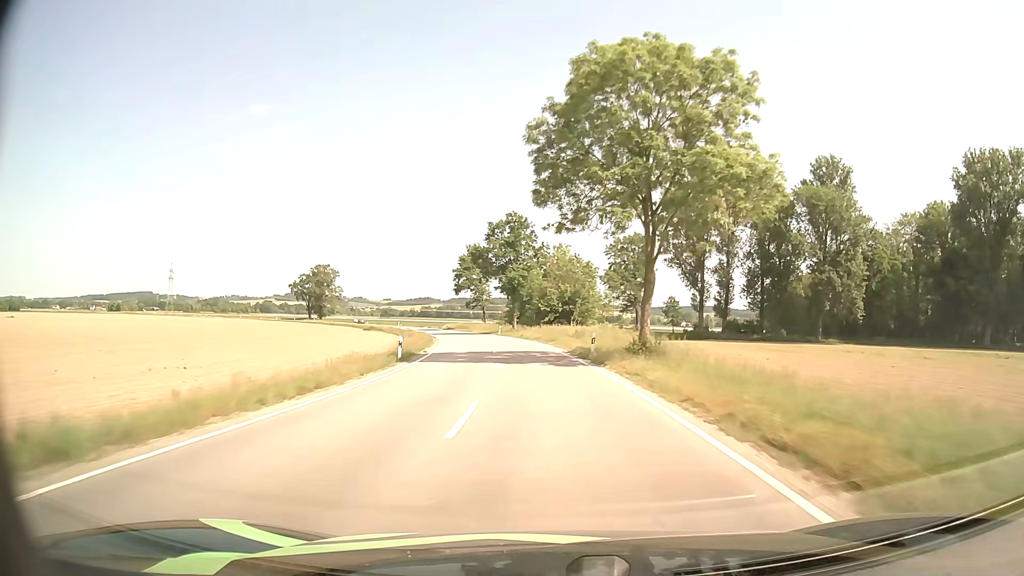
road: tertiary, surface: asphalt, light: Day
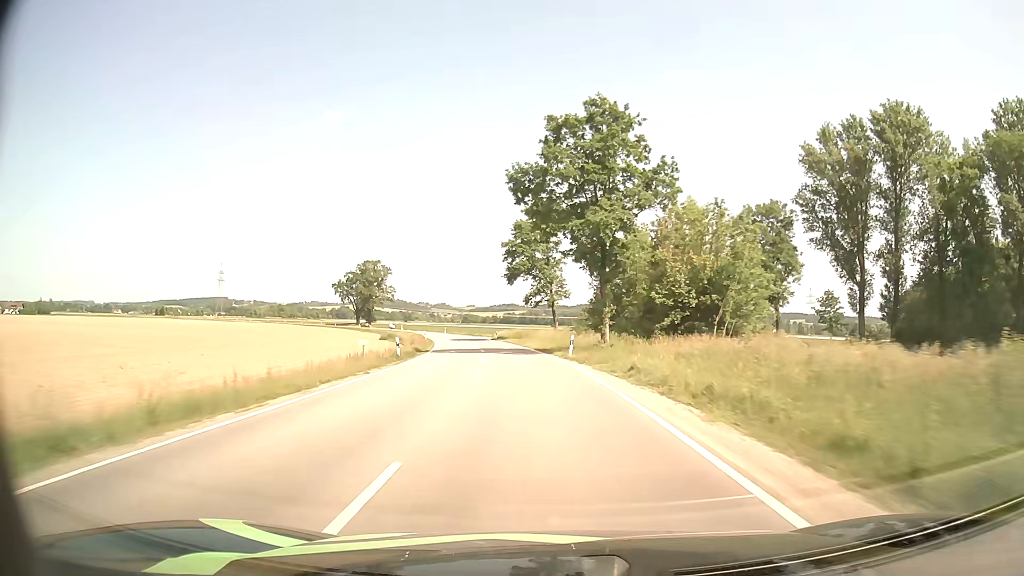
(-2.4, +42.1) m; -7°
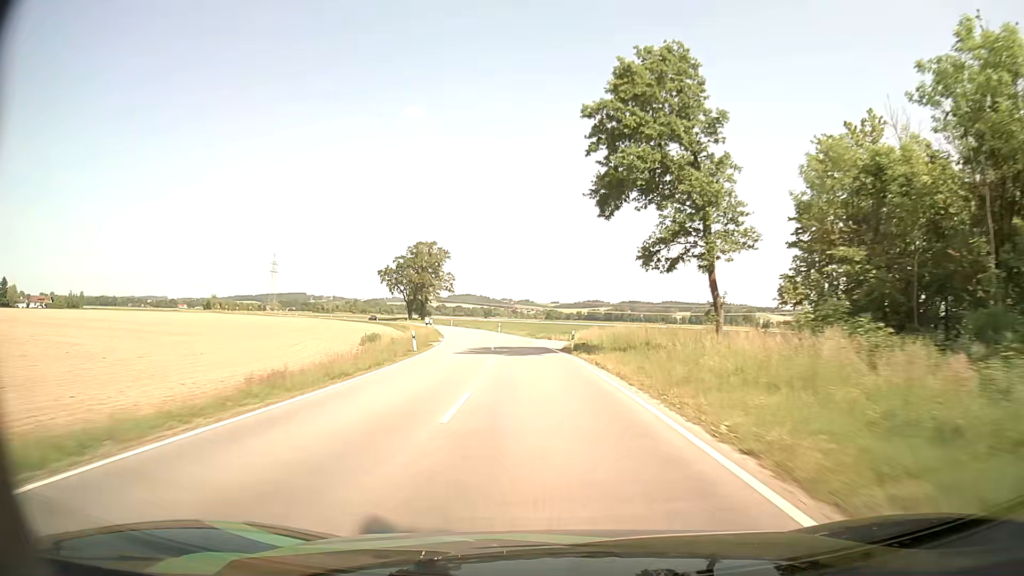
(-2.8, +41.6) m; -7°
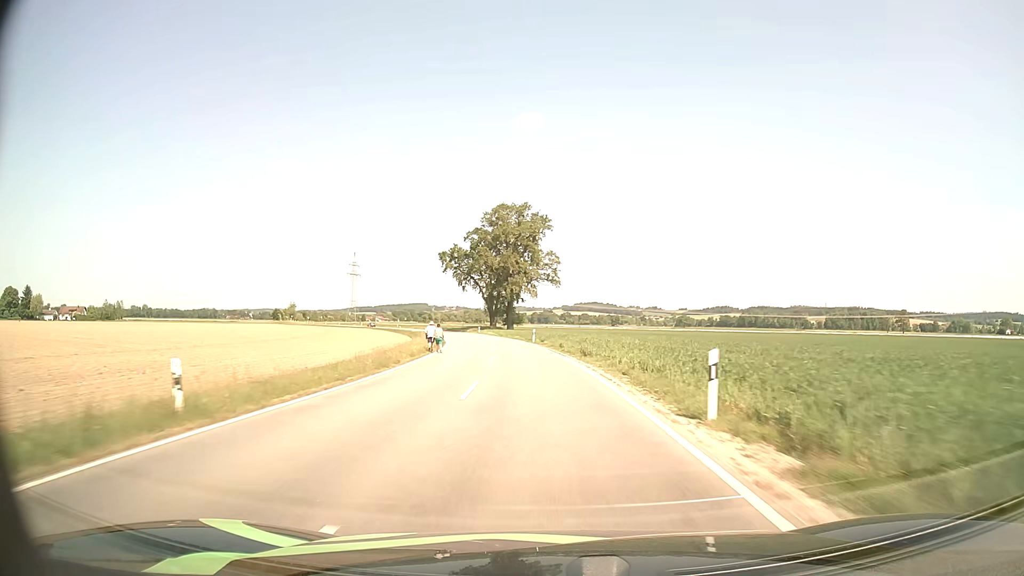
(-6.3, +69.3) m; -11°
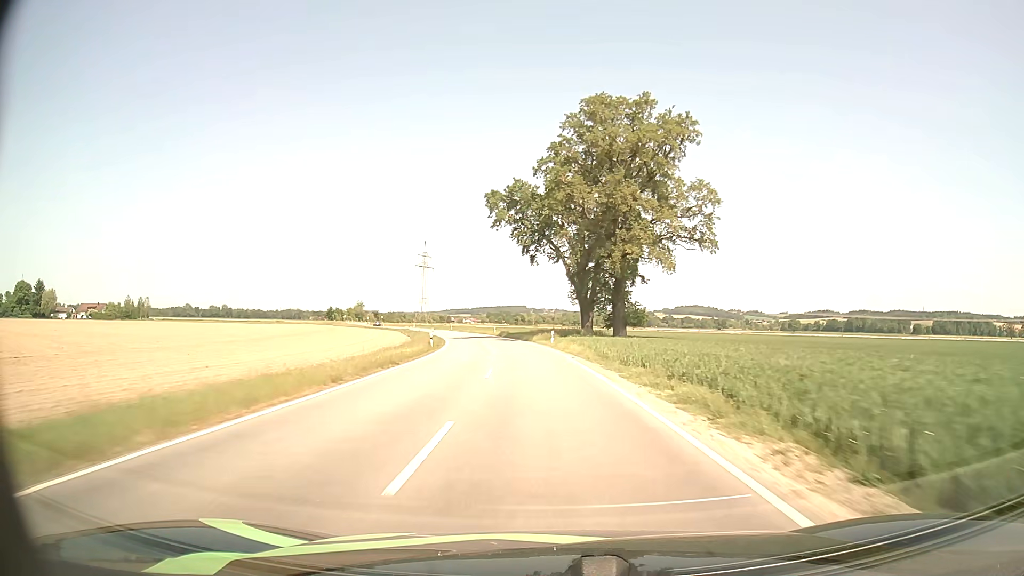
(-4.0, +55.6) m; -8°
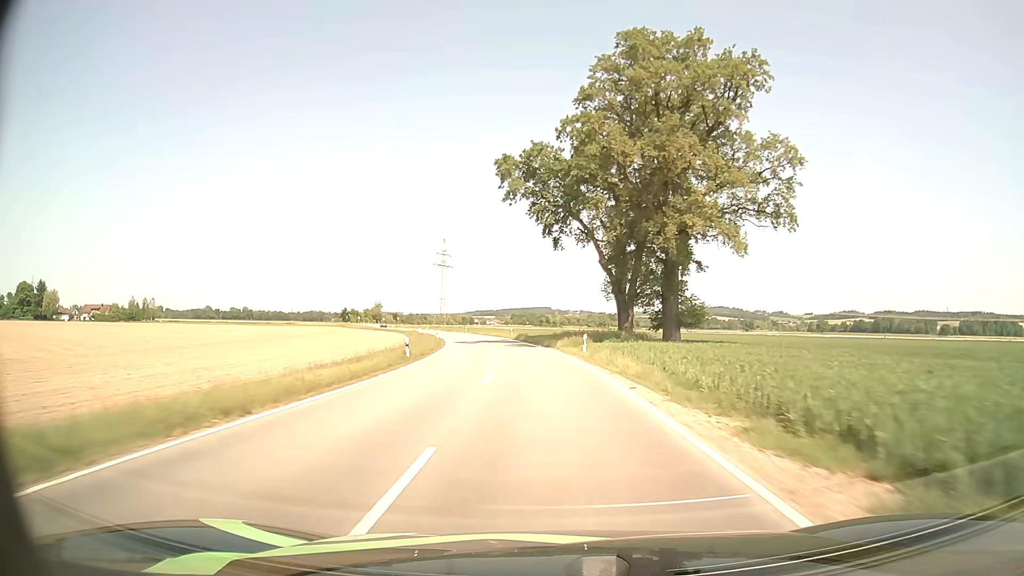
(-0.3, +14.1) m; -2°
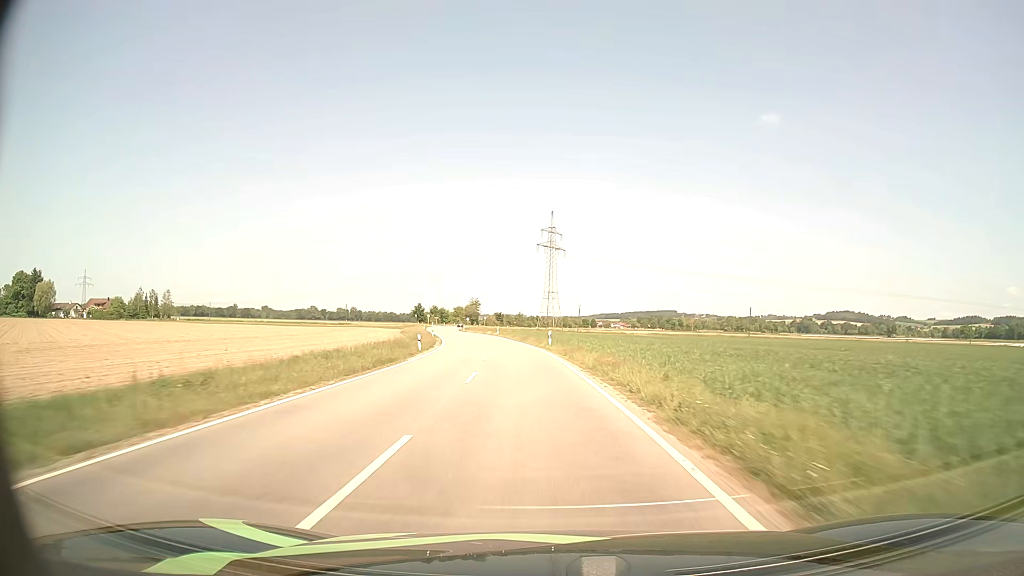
(-6.3, +72.0) m; -10°
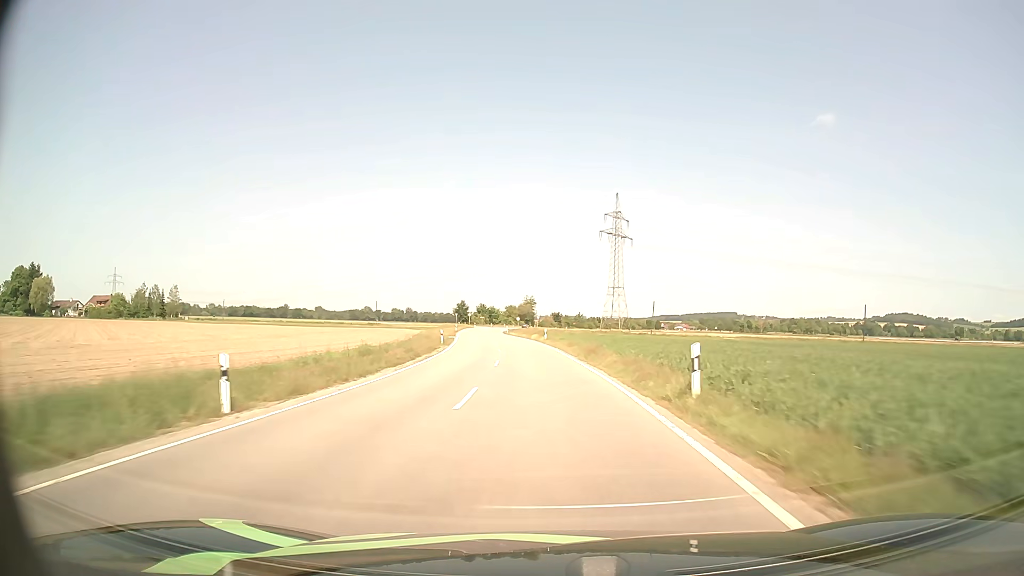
(-1.4, +29.7) m; -5°
(0, +10) (0, +20) (-1, +30) (-2, +40) (-3, +50) (-4, +60) (-5, +70) (-6, +80) (-7, +90) (-9, +100) m
